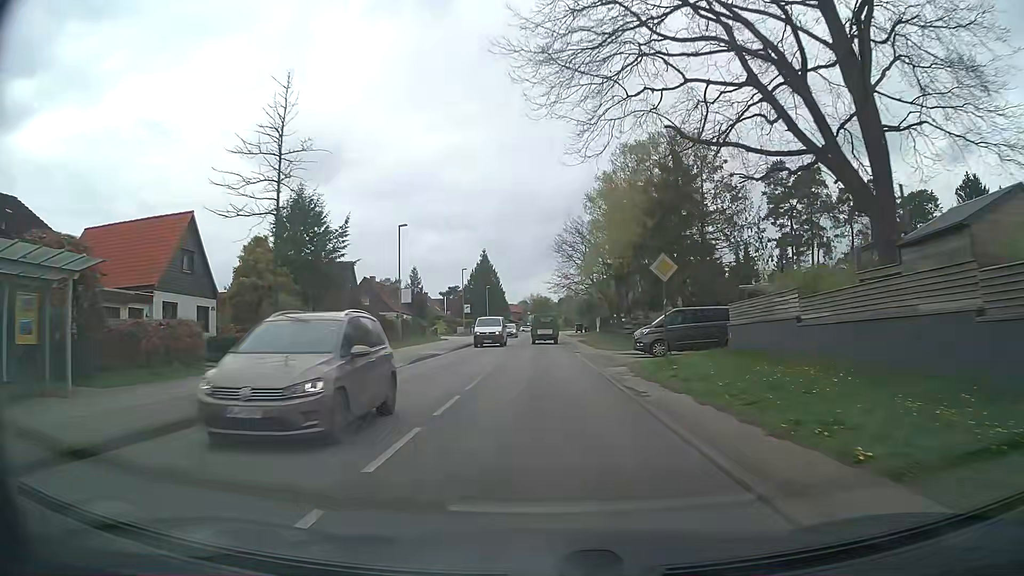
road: tertiary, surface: asphalt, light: Day
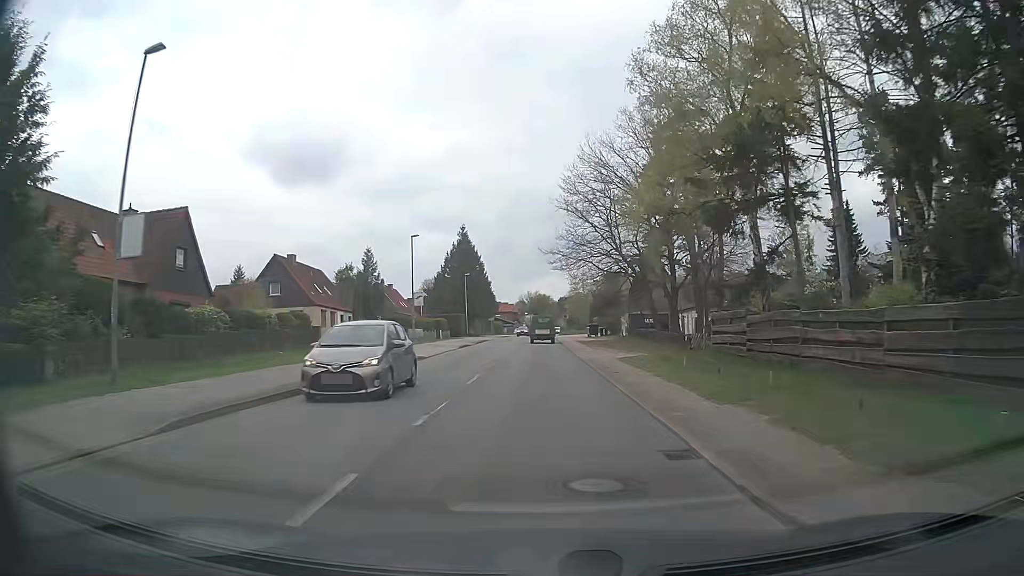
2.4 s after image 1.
(-0.2, +29.5) m; 0°
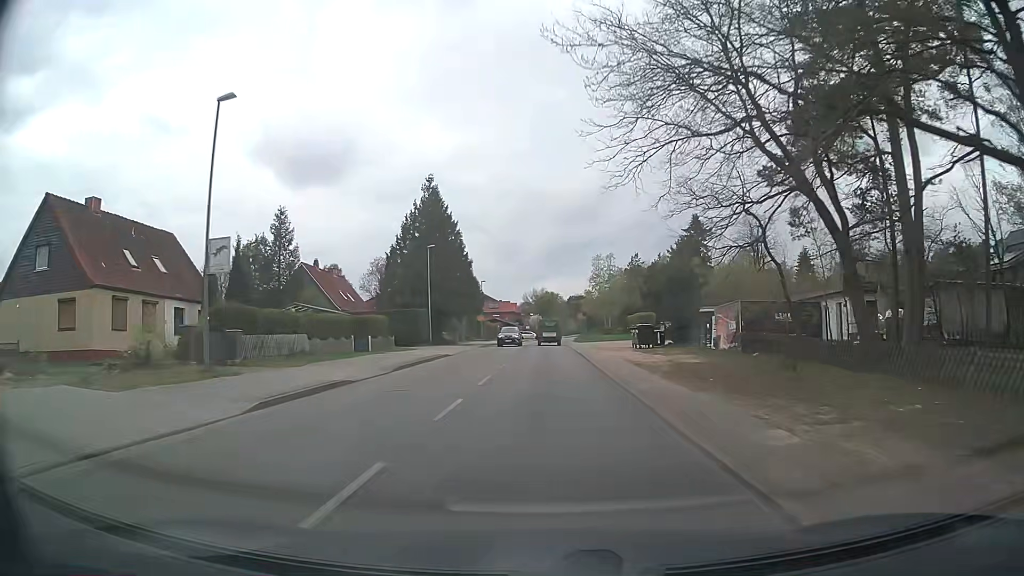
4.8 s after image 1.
(-0.1, +30.9) m; -1°
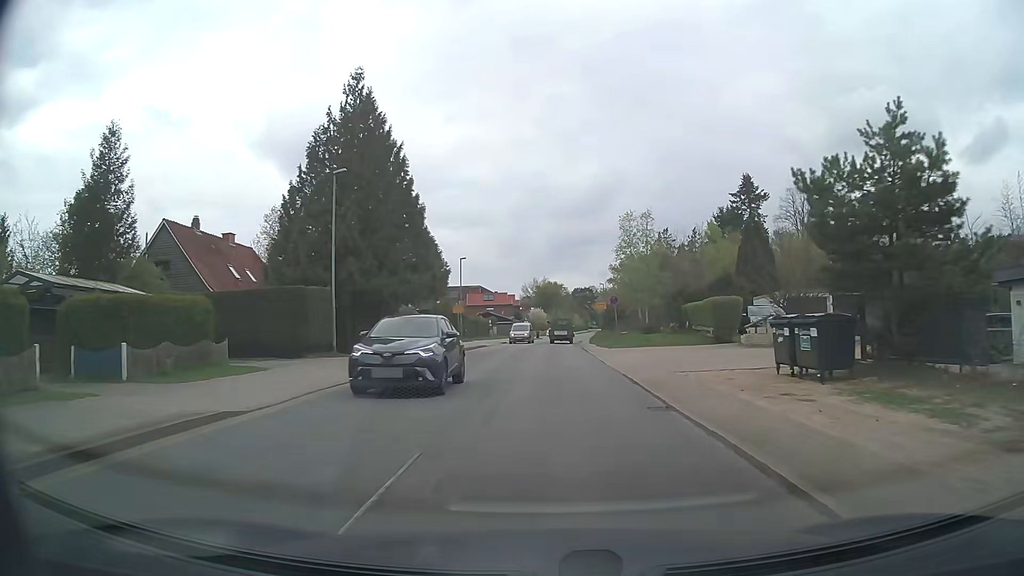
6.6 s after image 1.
(0.0, +24.4) m; 0°
(0, +10) (0, +20) (0, +30) (0, +40) (+1, +50) (+2, +60) (+2, +70) (+3, +80) (+5, +90) (+6, +100) m
